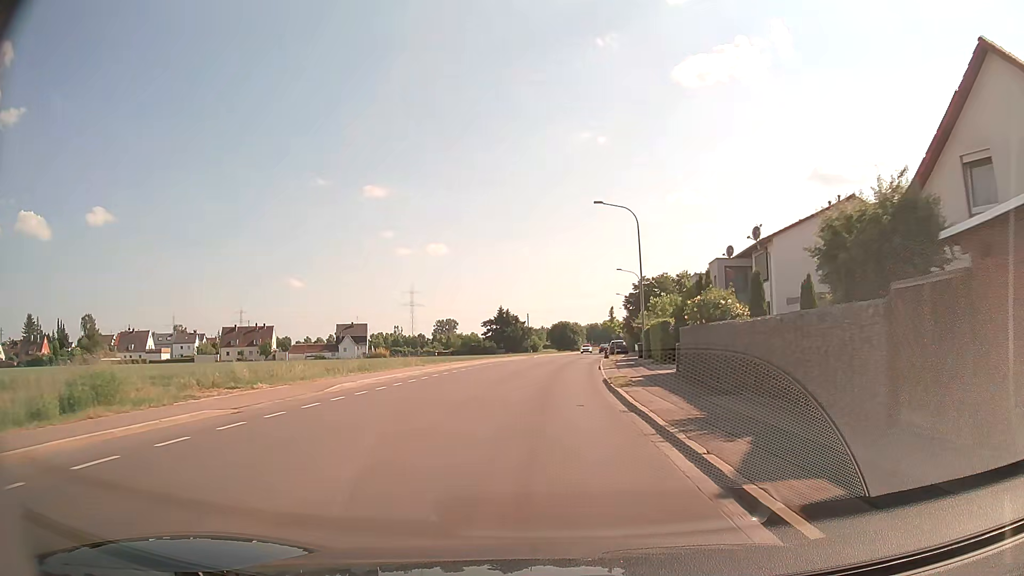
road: tertiary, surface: asphalt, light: Day
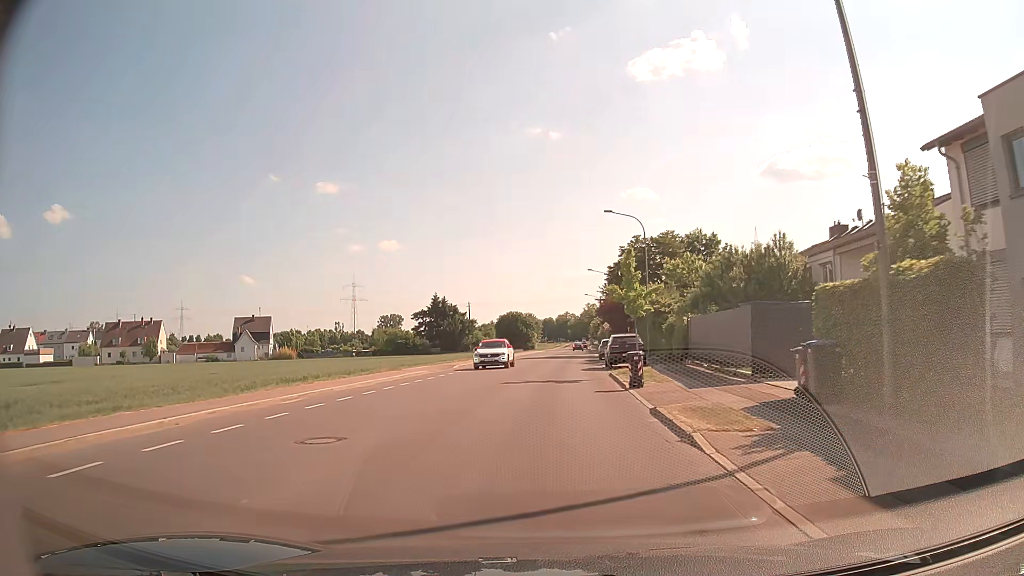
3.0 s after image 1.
(+1.1, +37.5) m; +4°
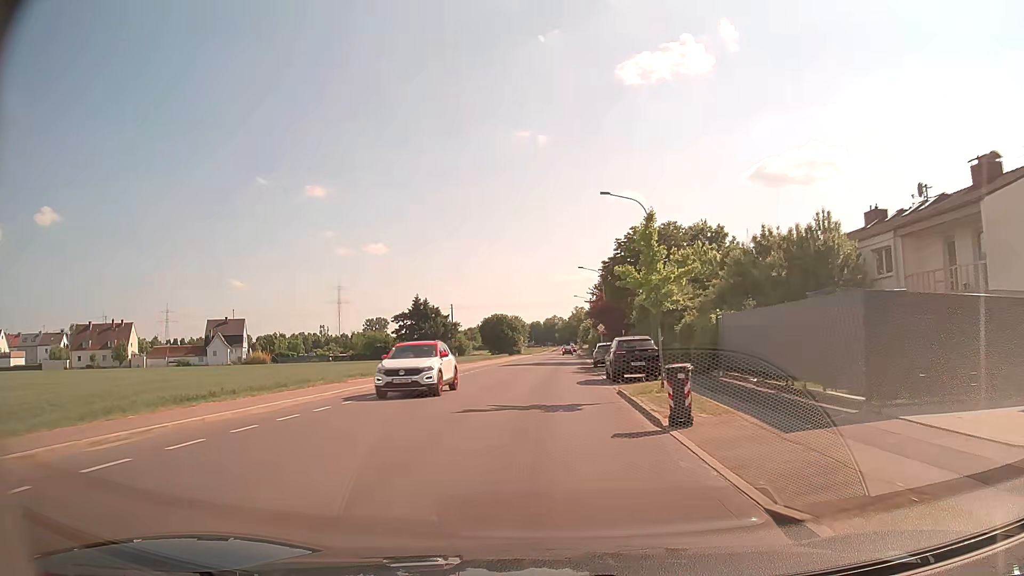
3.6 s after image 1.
(+0.1, +7.6) m; +1°
